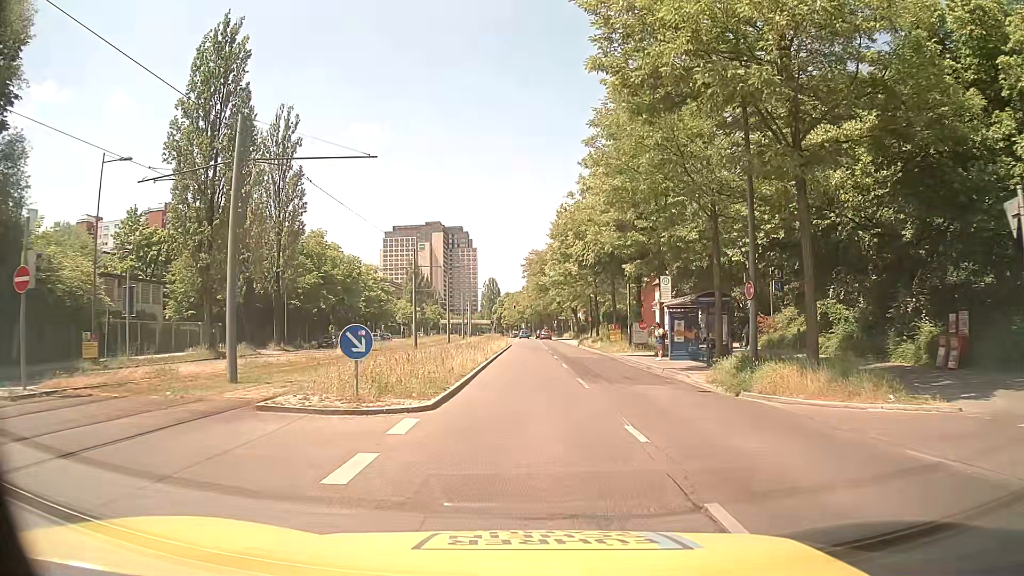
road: secondary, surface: asphalt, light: Day
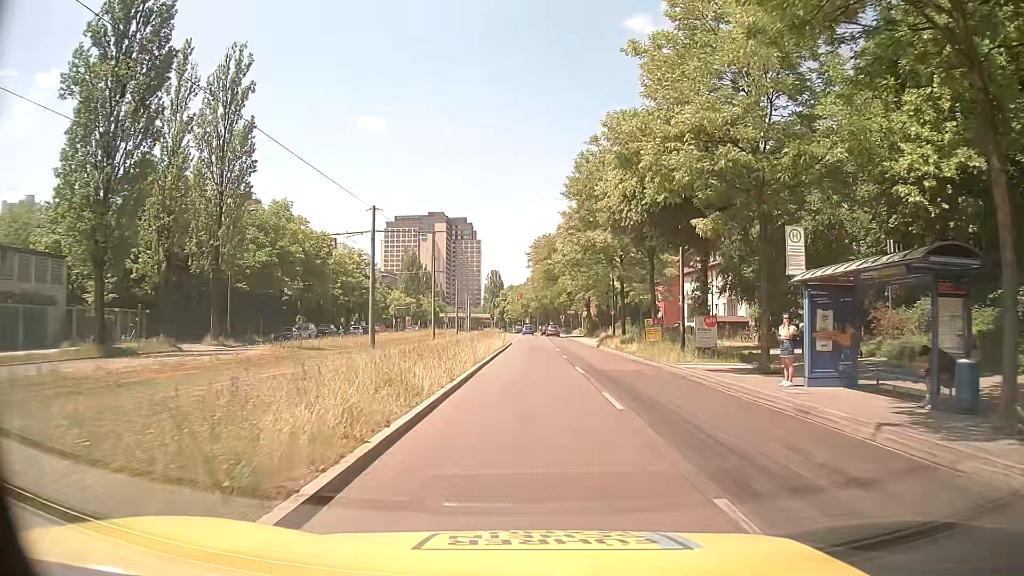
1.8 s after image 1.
(-0.1, +14.6) m; -1°
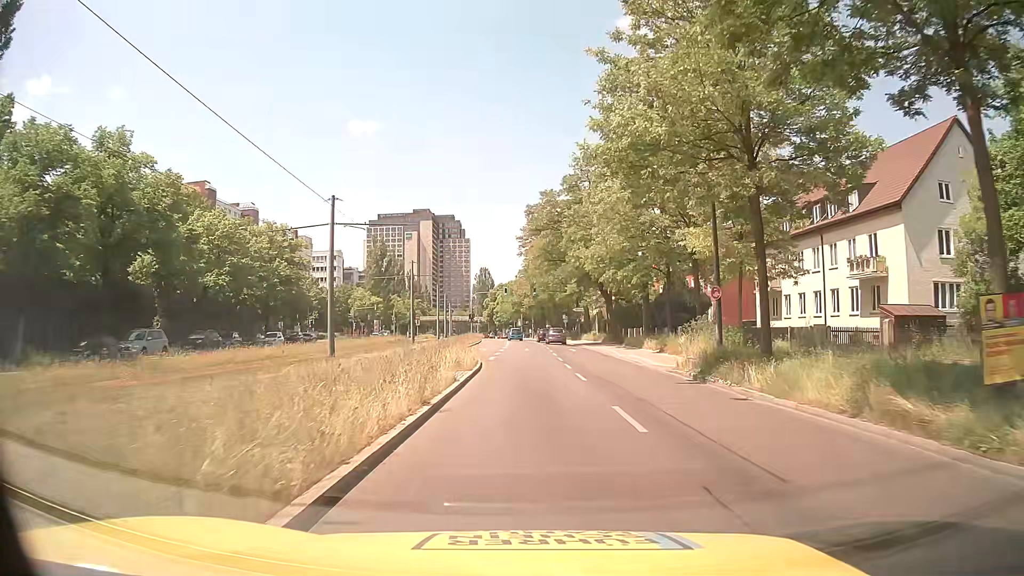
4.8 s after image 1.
(+0.3, +29.4) m; +1°
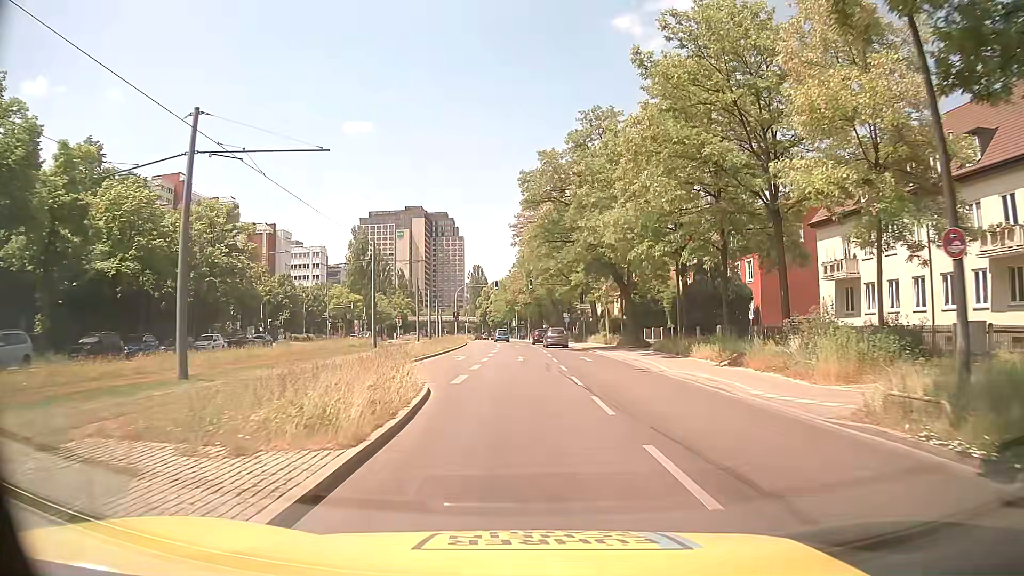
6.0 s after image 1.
(0.0, +13.2) m; 0°
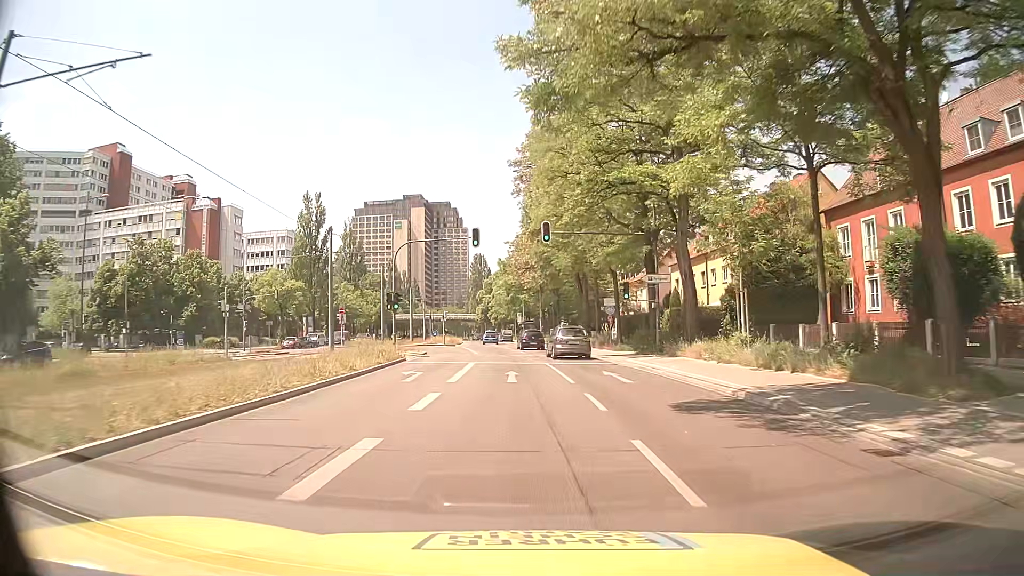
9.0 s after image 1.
(+0.3, +36.1) m; 0°
(0, +10) (-1, +20) (-1, +30) (-2, +40) (-3, +50) (-4, +60) (-5, +70) (-6, +80) (-7, +90) (-9, +100) m
